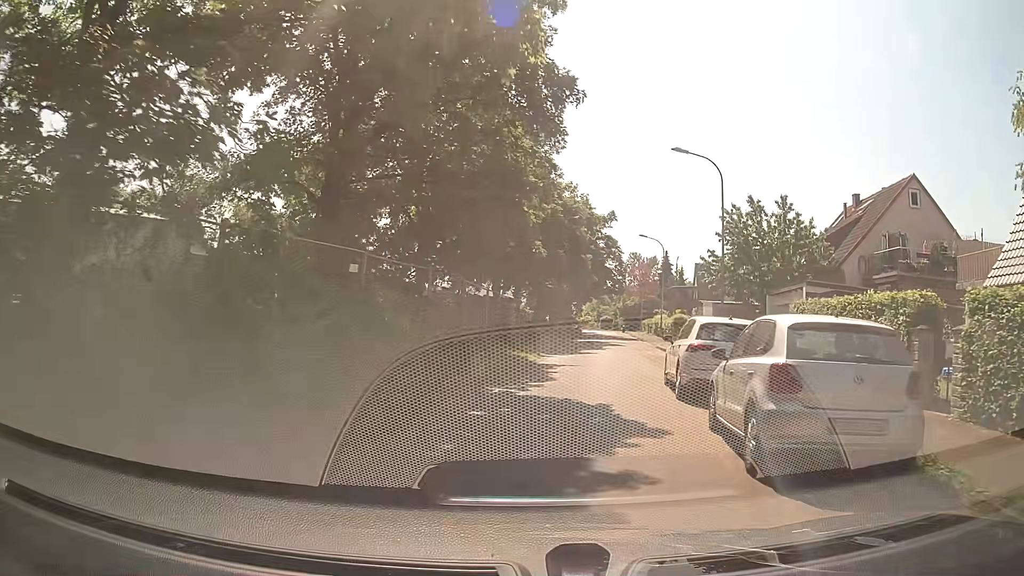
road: residential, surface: asphalt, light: Day
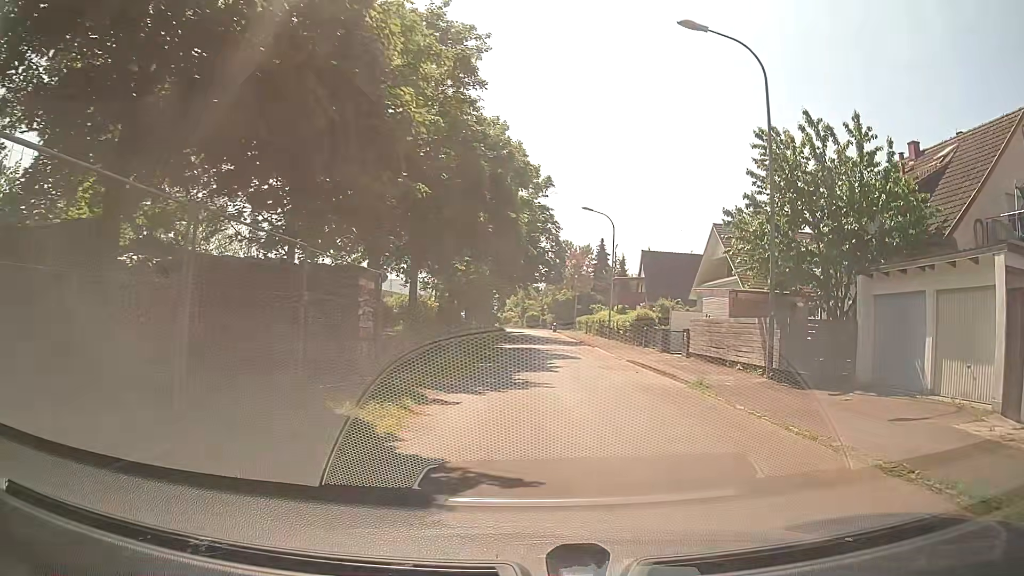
(+0.6, +14.4) m; +7°
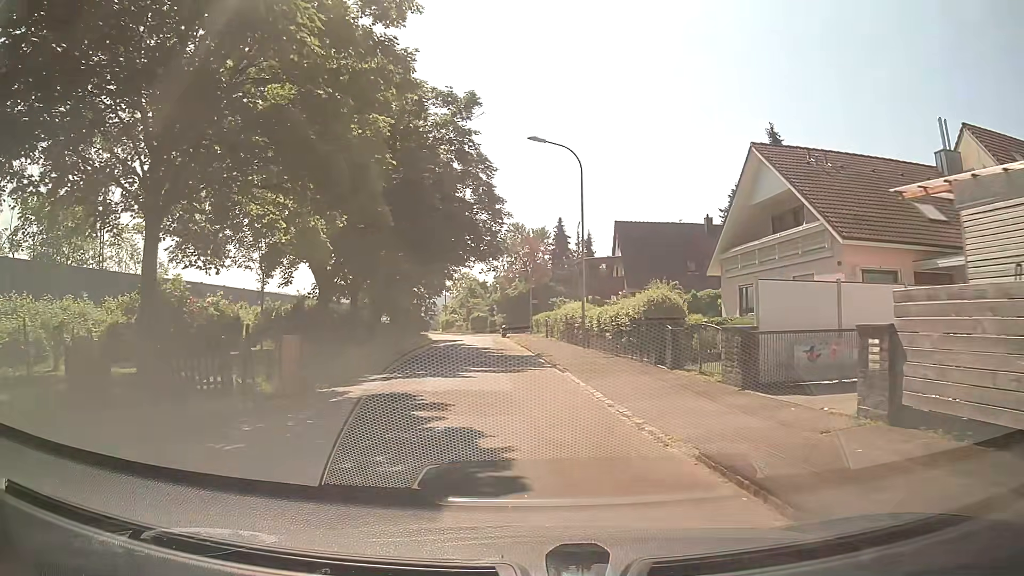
(+1.3, +18.7) m; +3°
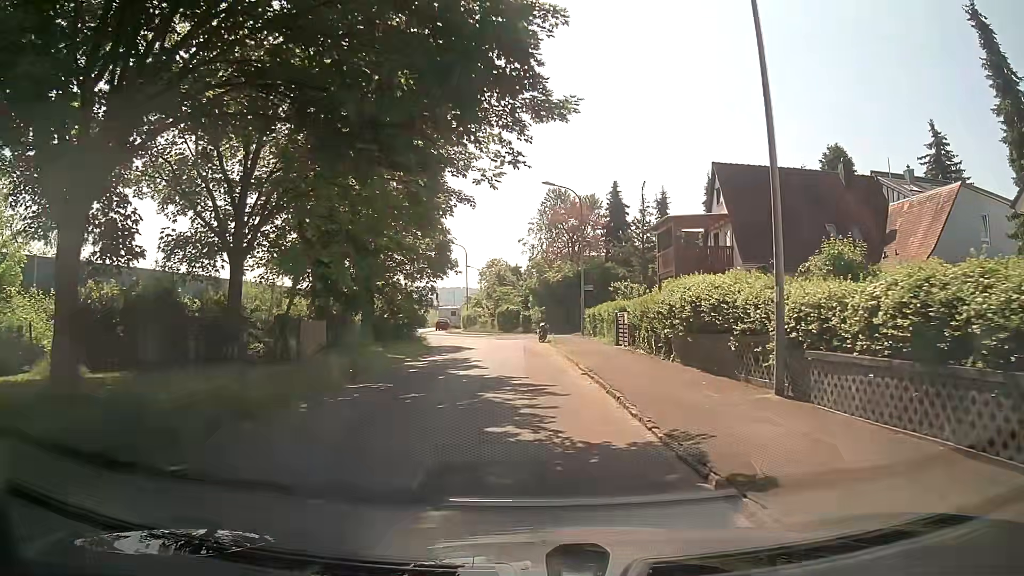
(-0.8, +19.7) m; -4°
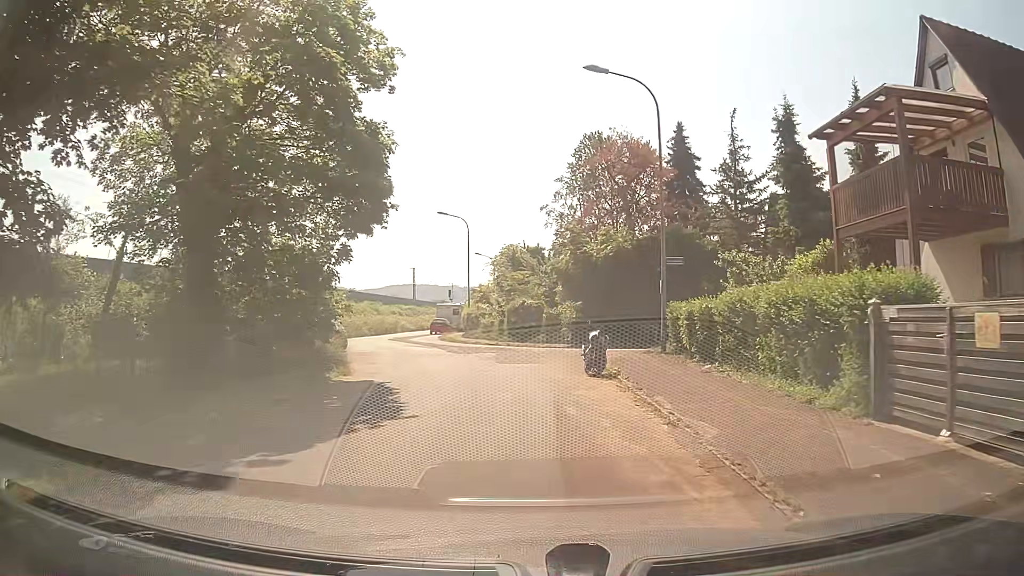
(-0.3, +19.6) m; -1°
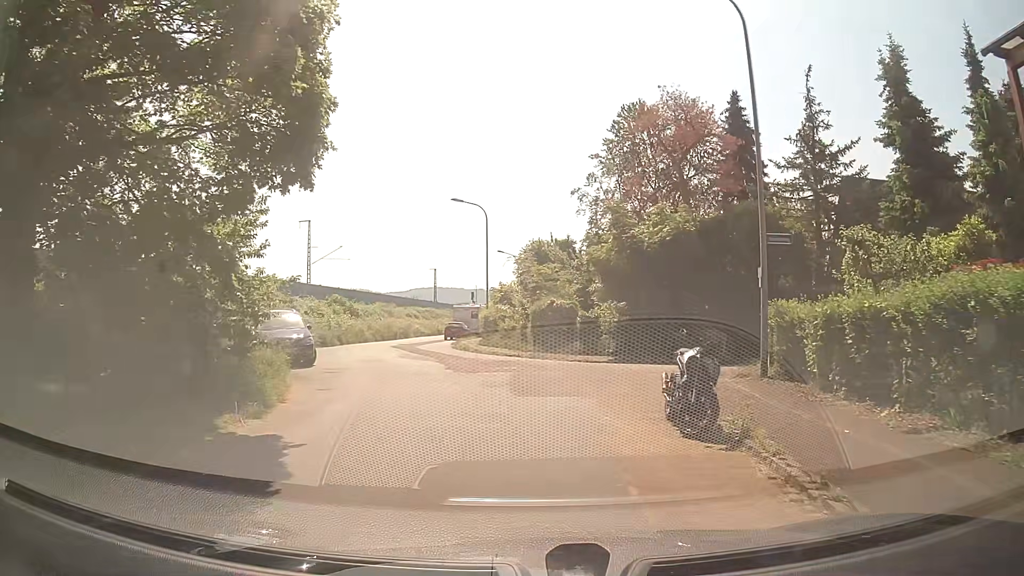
(-0.2, +7.0) m; -3°
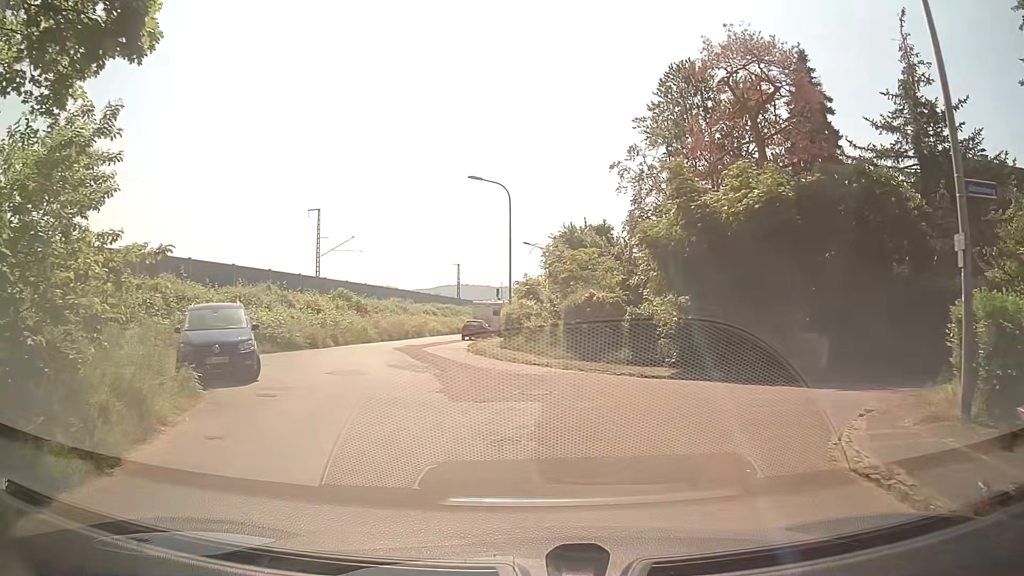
(-0.1, +6.3) m; -2°
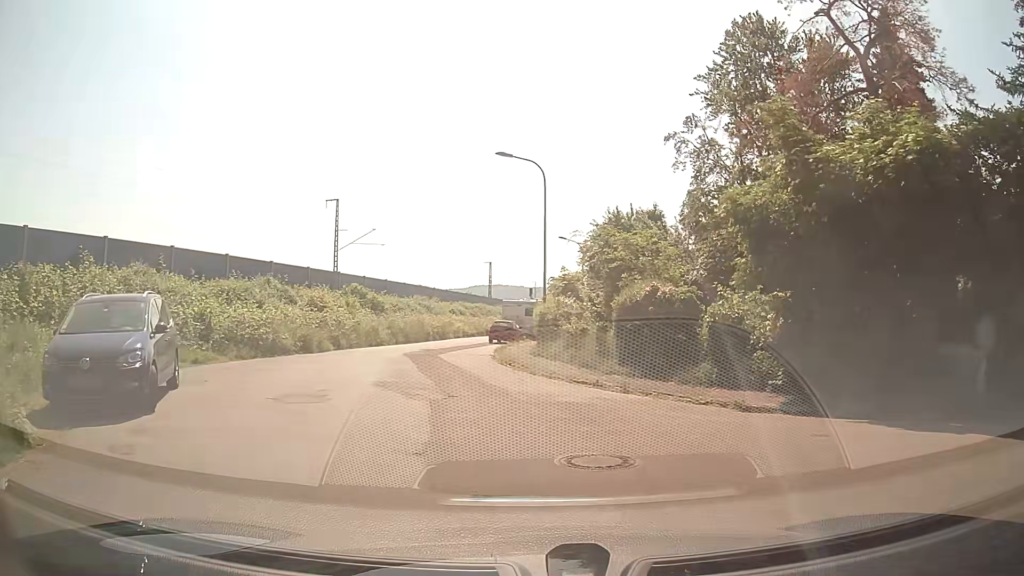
(-0.1, +5.5) m; -3°
(-1, +10) (-2, +20) (-3, +30) (-4, +40) (-3, +50) (-2, +60) (0, +69) (+2, +79) (+3, +89) (+5, +99) m
